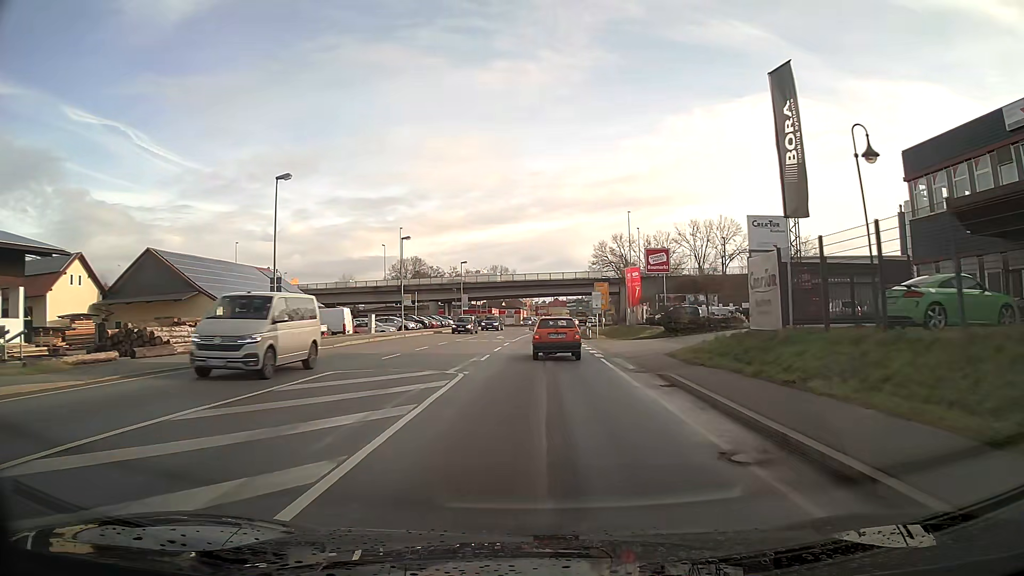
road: primary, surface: asphalt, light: Day
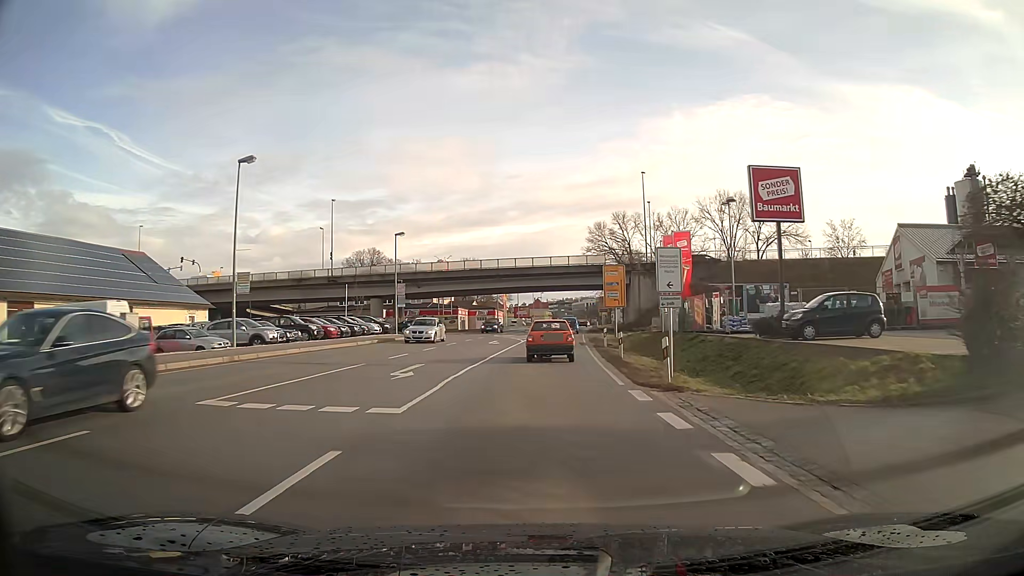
(+0.5, +30.1) m; +2°
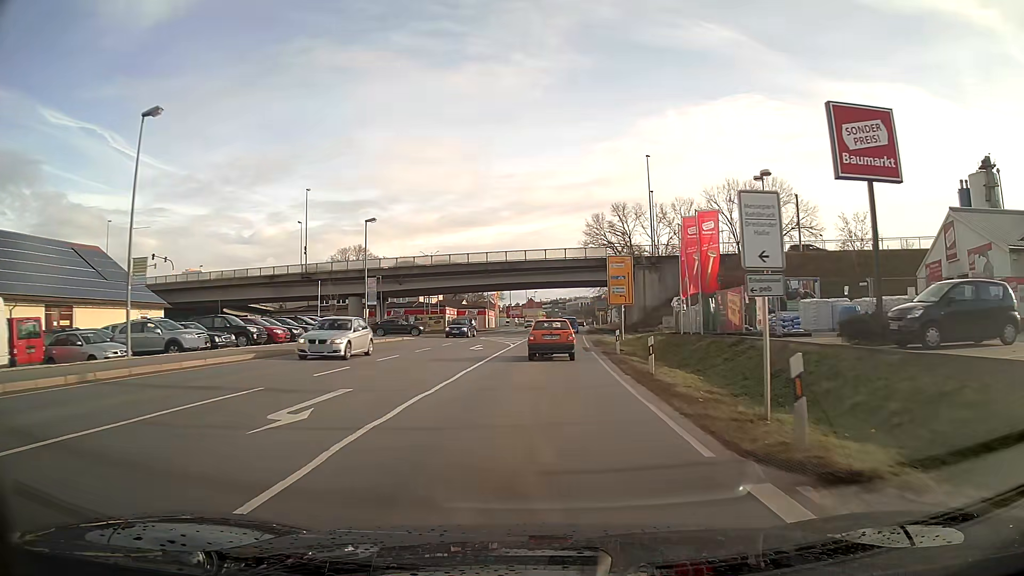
(0.0, +7.7) m; 0°
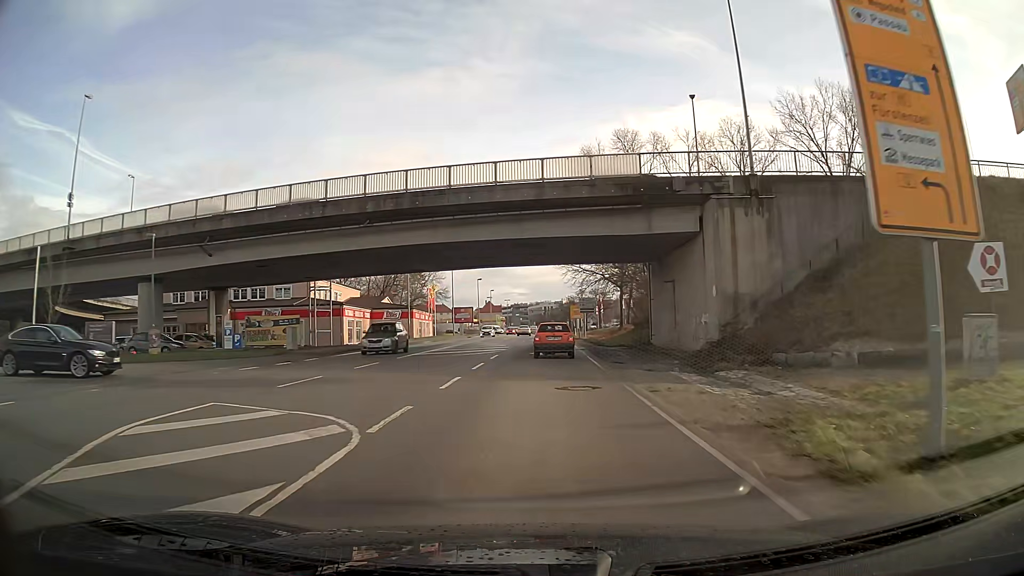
(+1.1, +39.2) m; +3°
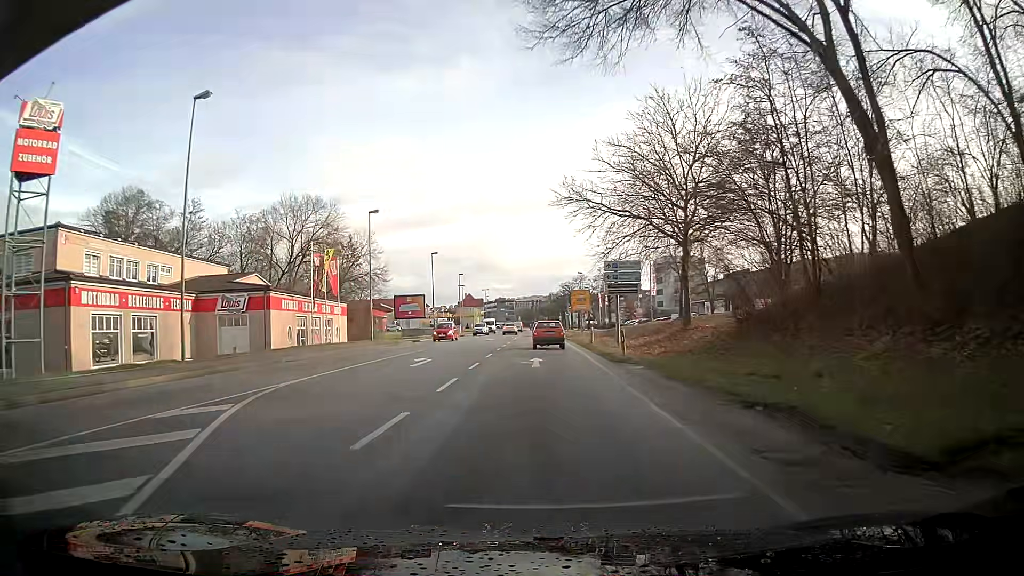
(+0.6, +40.4) m; +1°
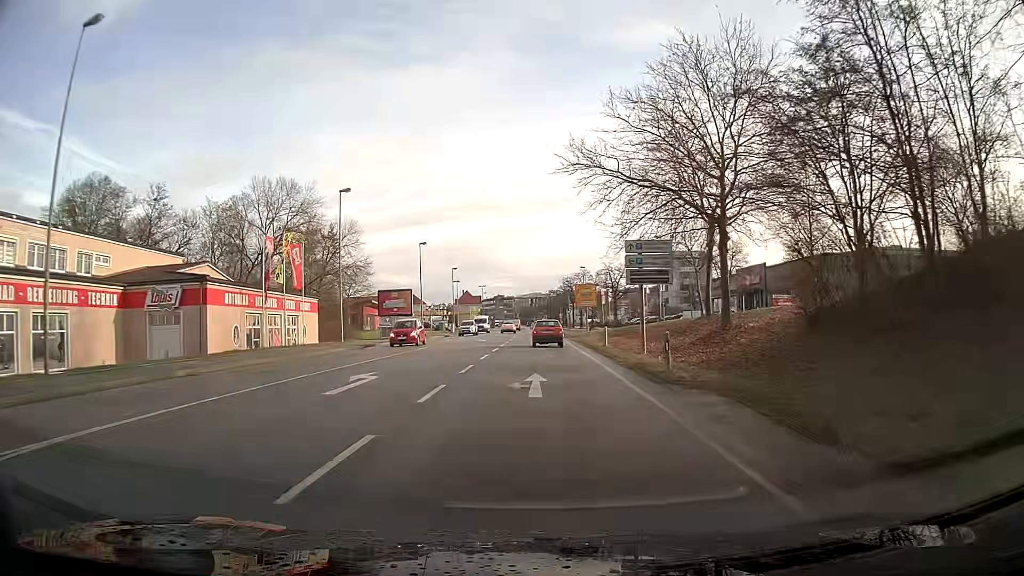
(0.0, +8.3) m; 0°
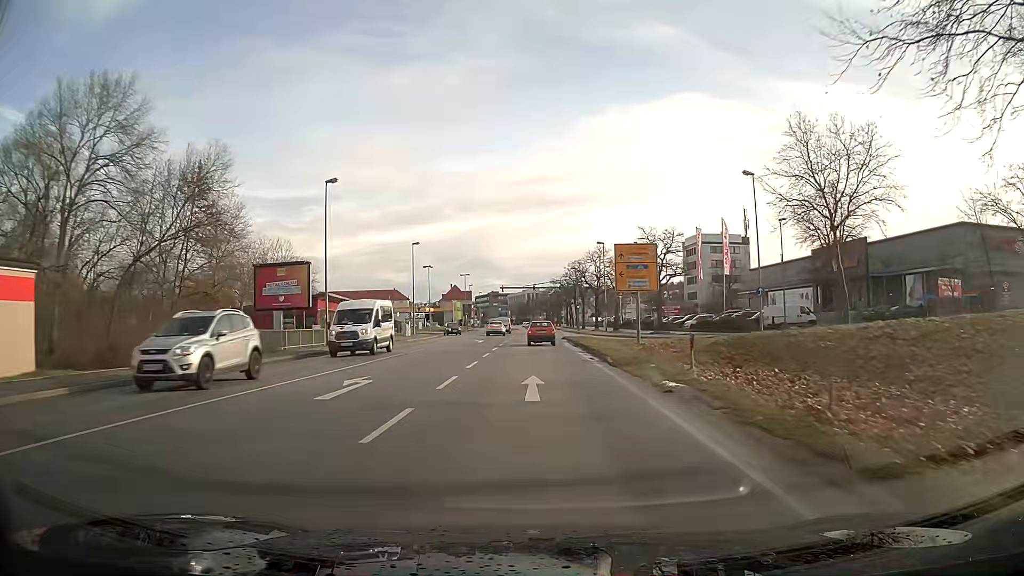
(-0.1, +33.6) m; 0°
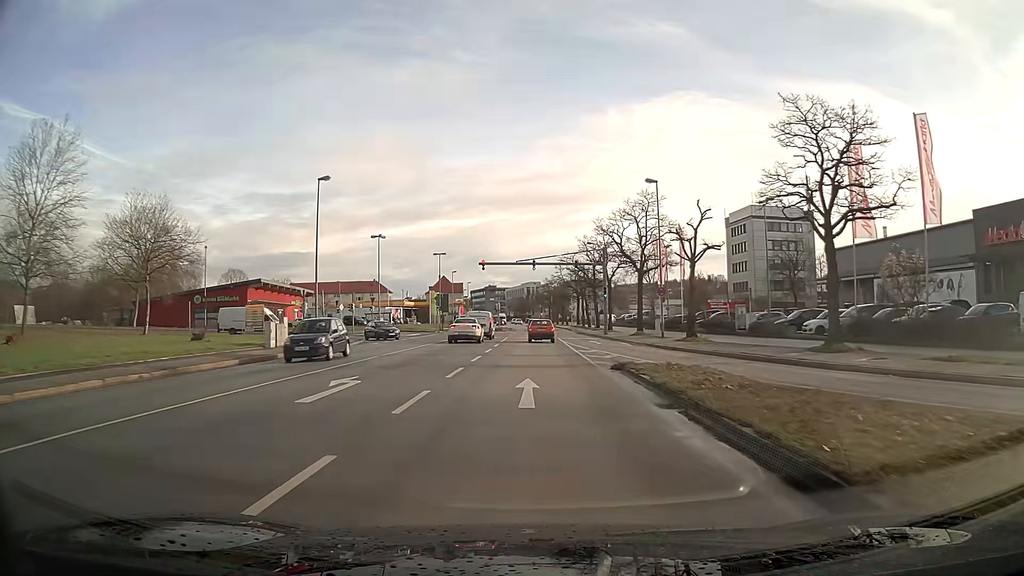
(0.0, +33.9) m; 0°
